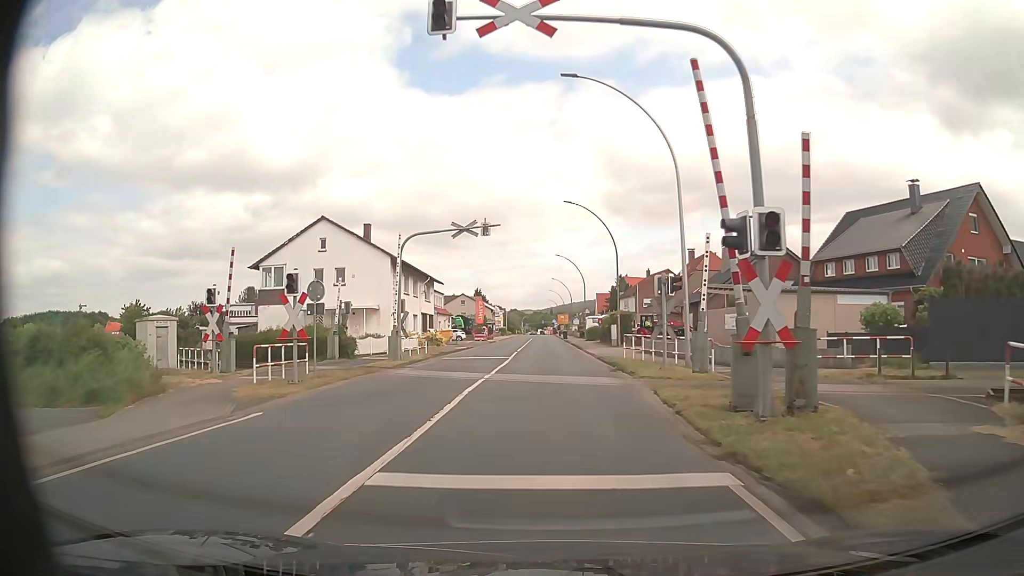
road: primary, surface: asphalt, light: Day
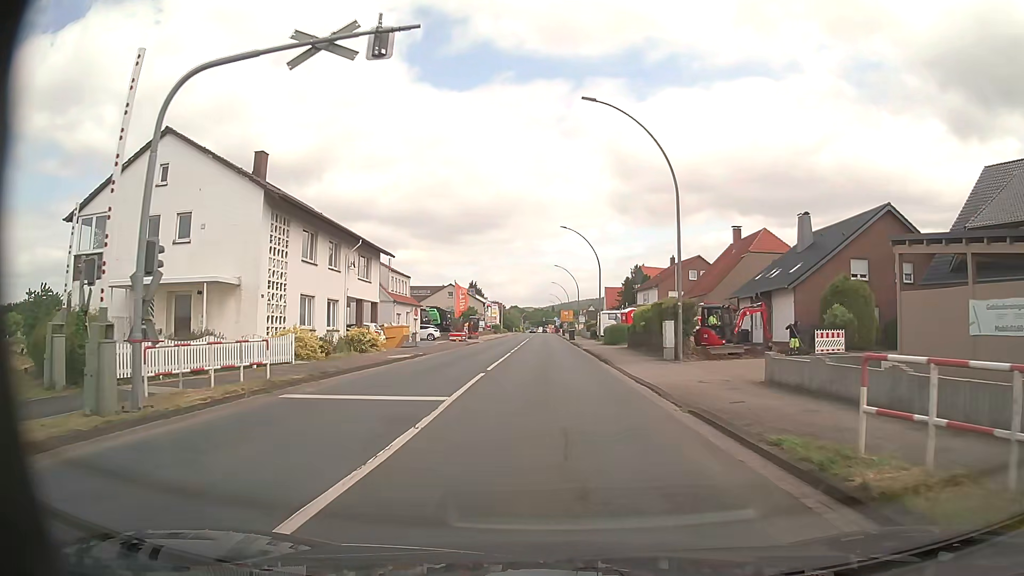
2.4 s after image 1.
(0.0, +20.6) m; +1°
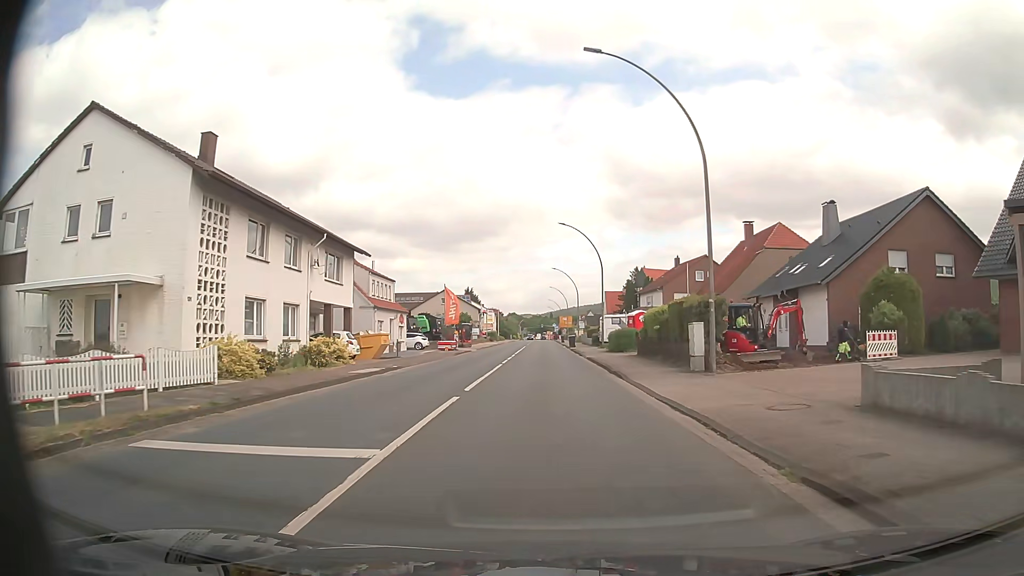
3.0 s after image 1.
(-0.1, +5.4) m; 0°
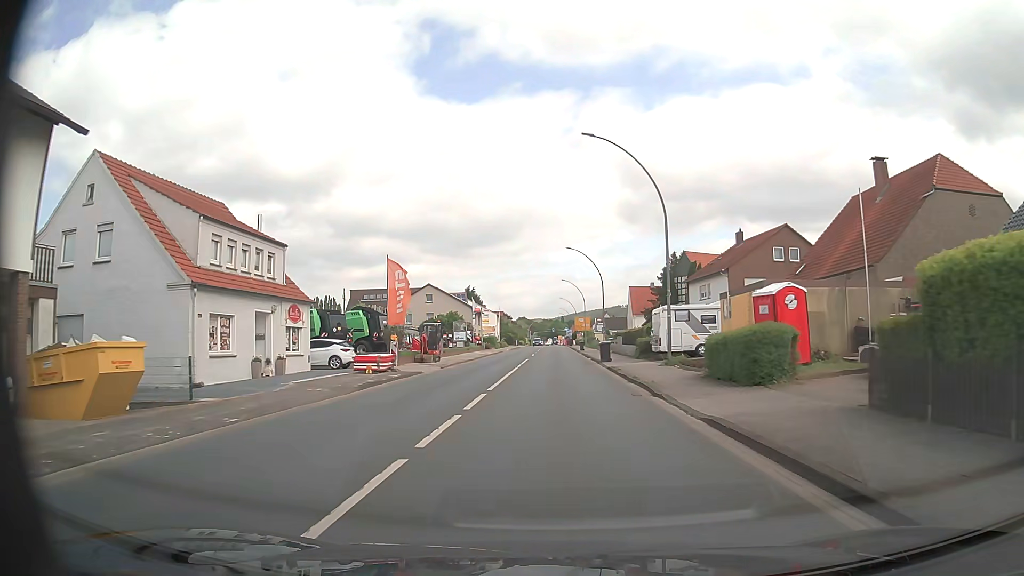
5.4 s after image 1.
(-0.5, +25.8) m; -2°
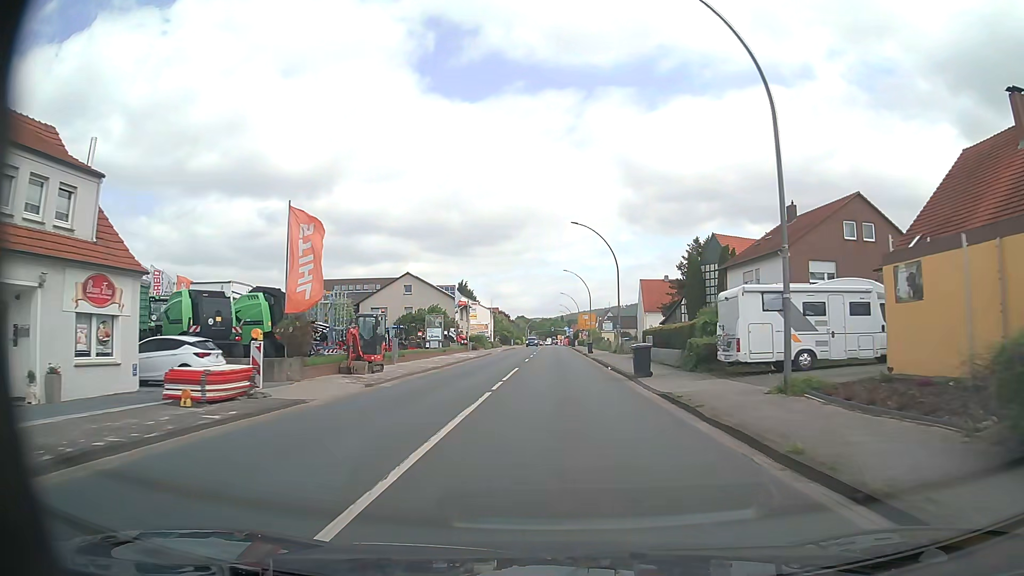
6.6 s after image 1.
(0.0, +14.4) m; 0°
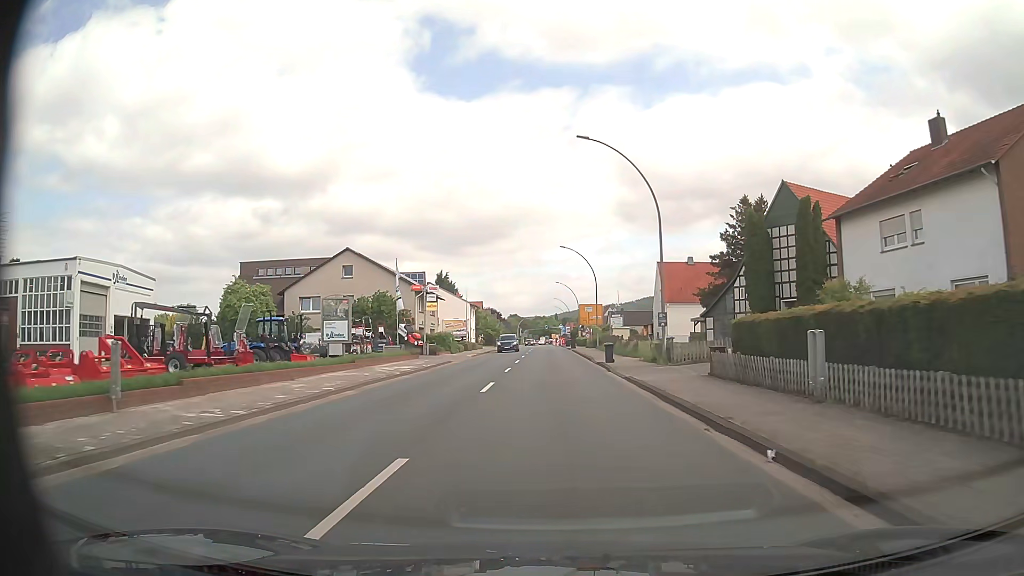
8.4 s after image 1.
(+0.2, +22.4) m; 0°
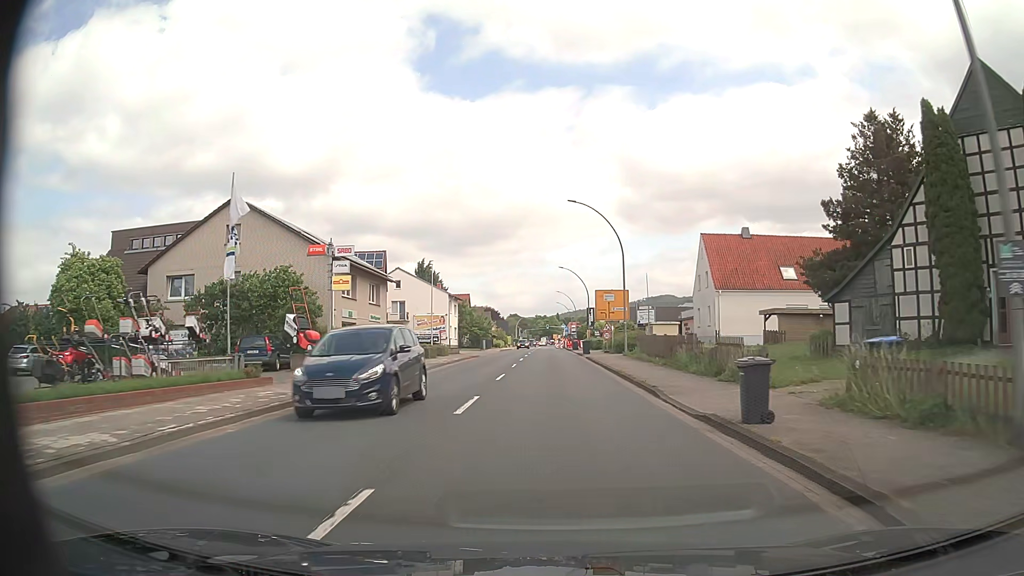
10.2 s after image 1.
(0.0, +23.0) m; 0°
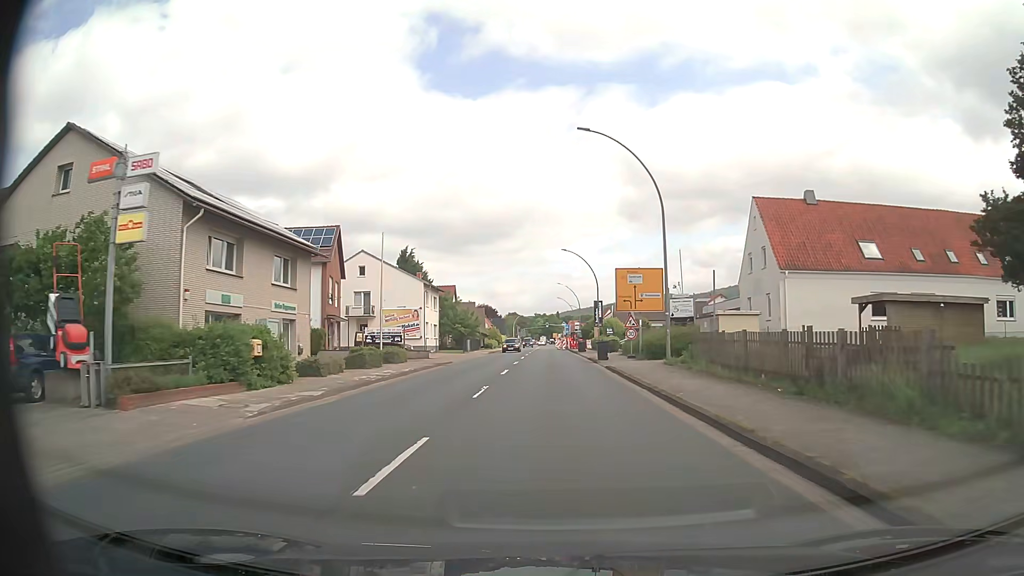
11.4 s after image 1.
(0.0, +15.5) m; 0°
(0, +10) (0, +20) (0, +30) (0, +40) (0, +50) (0, +60) (0, +70) (-1, +80) (-1, +90) (-1, +100) m
